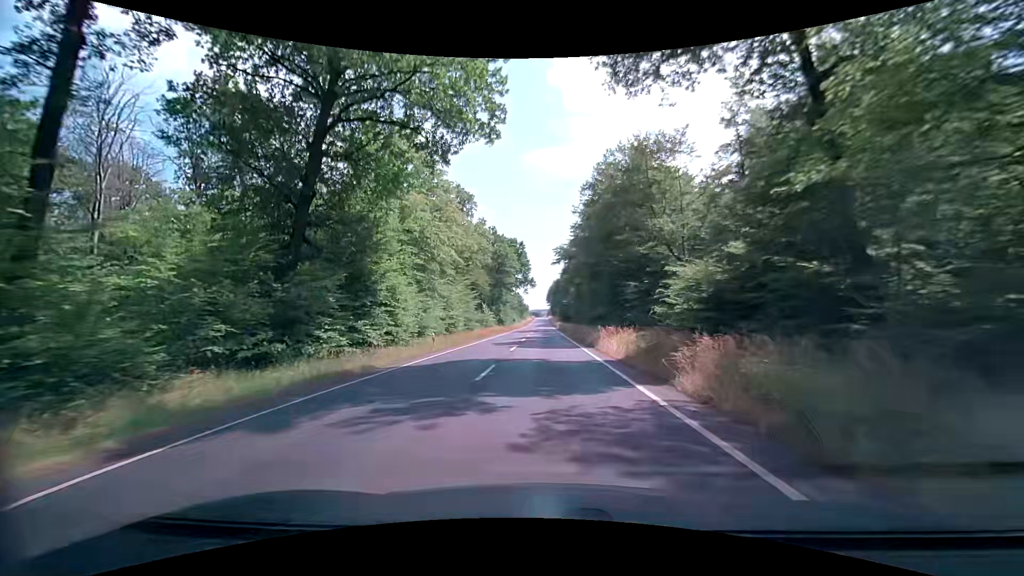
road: primary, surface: asphalt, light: Day
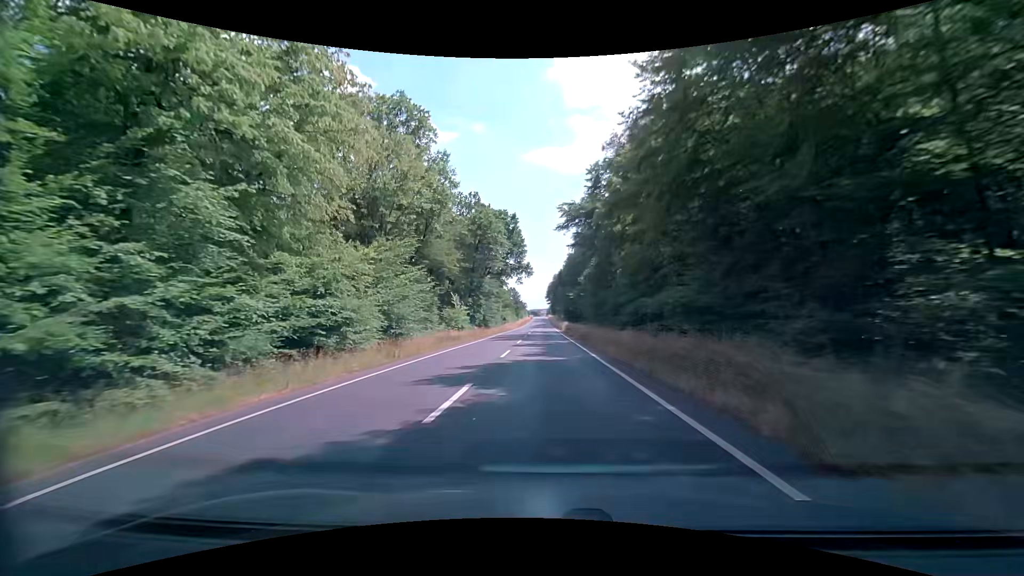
(0.0, +29.0) m; -1°
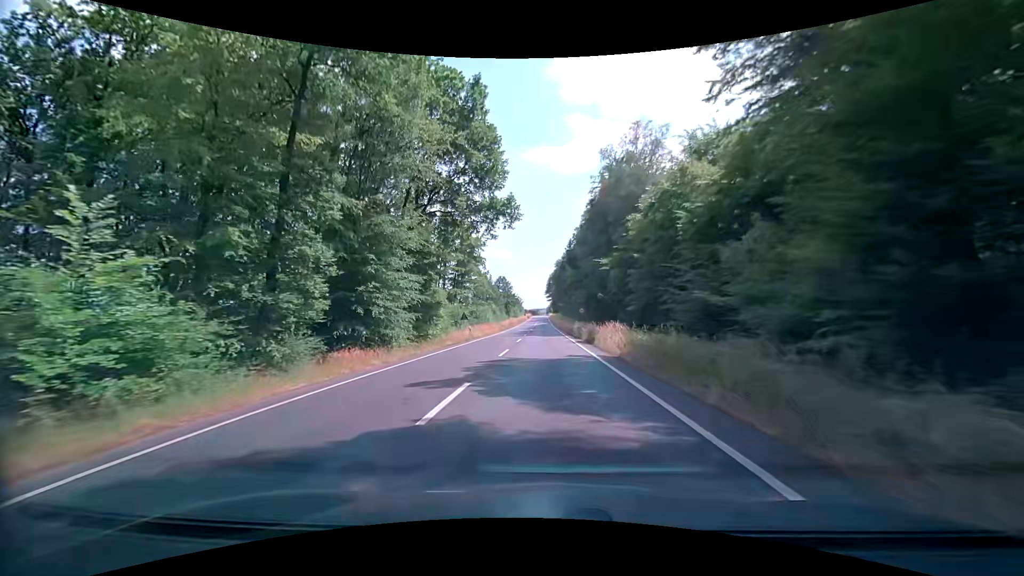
(+0.8, +48.4) m; +1°
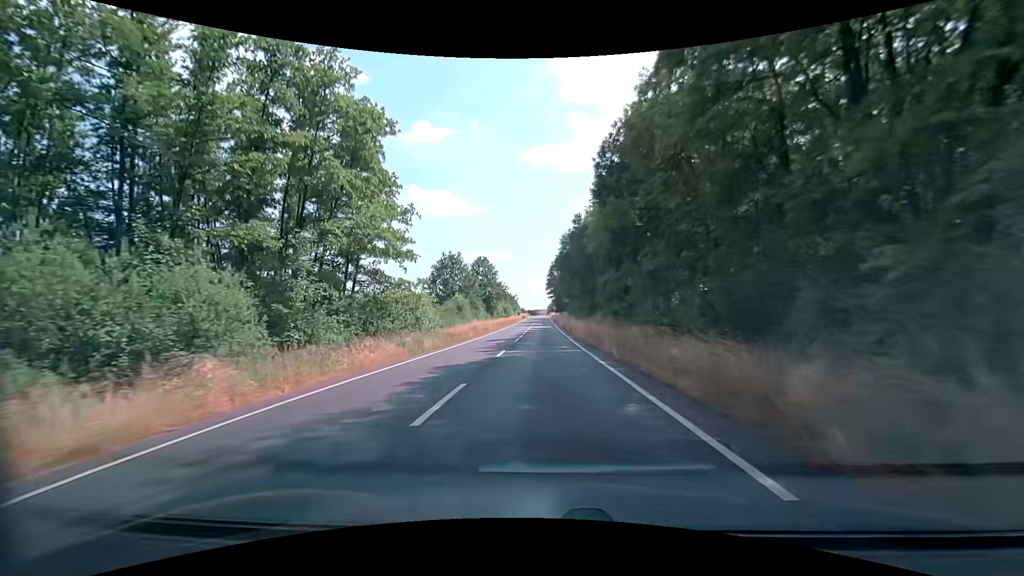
(+0.4, +48.3) m; +1°
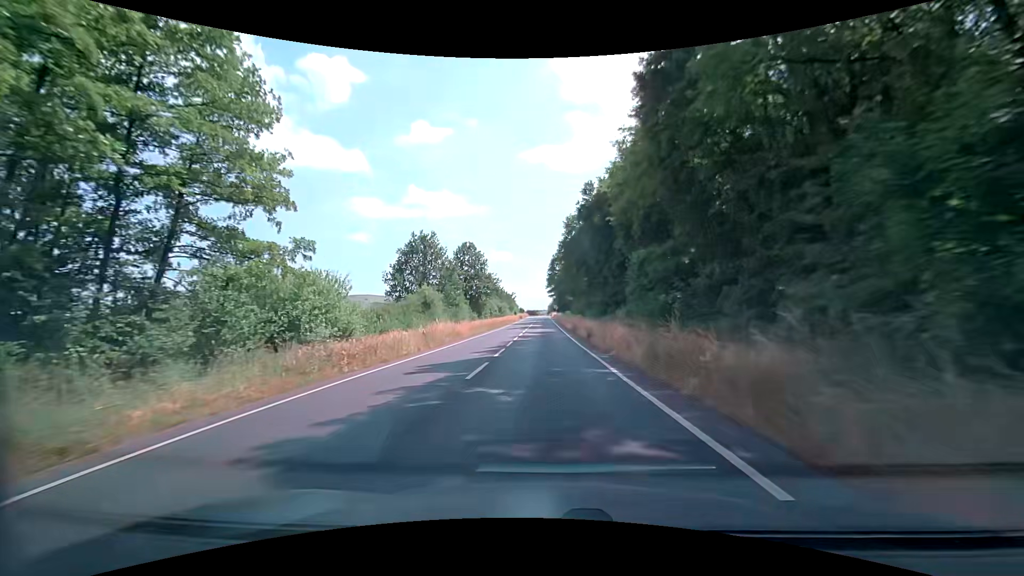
(-0.1, +19.3) m; 0°
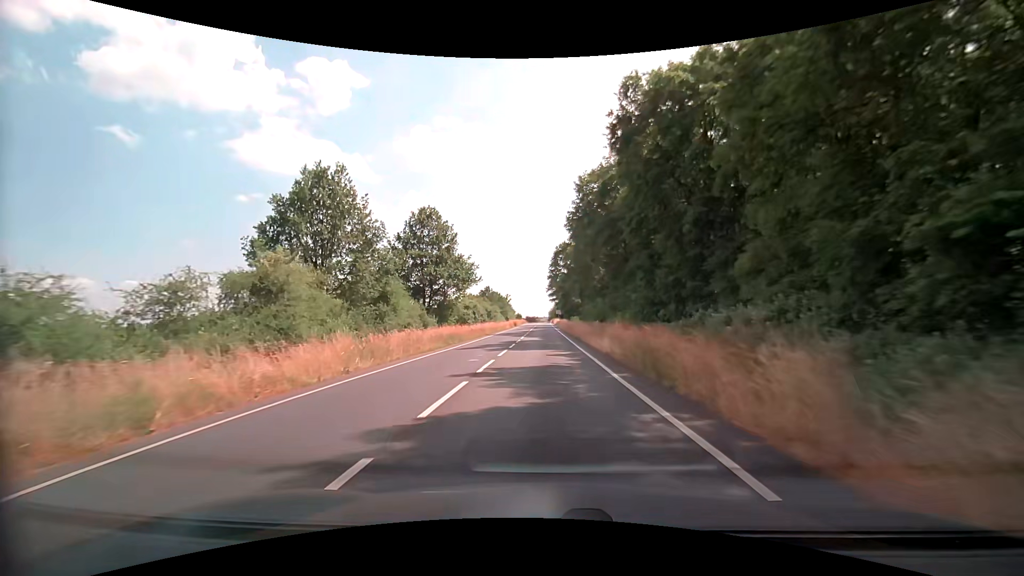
(-0.1, +29.2) m; 0°
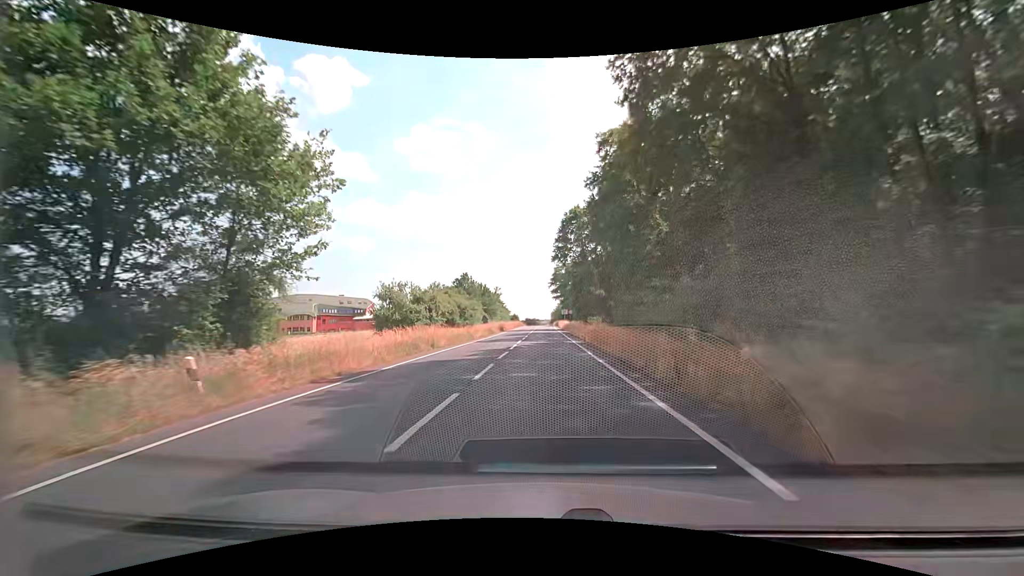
(+0.1, +38.9) m; 0°
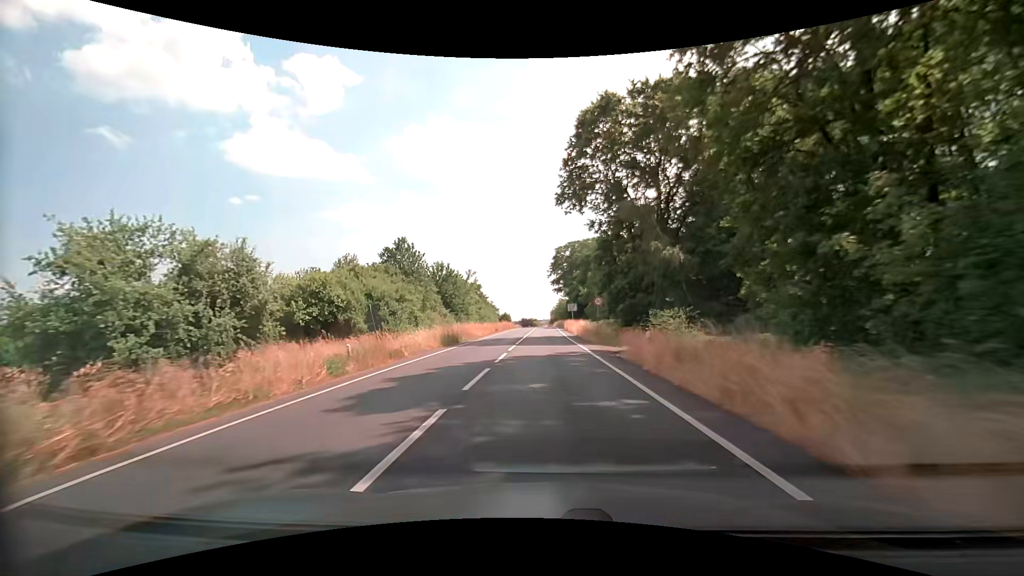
(0.0, +38.5) m; 0°
(0, +10) (0, +20) (0, +30) (0, +40) (0, +50) (0, +60) (0, +70) (0, +80) (0, +90) (0, +100) m
